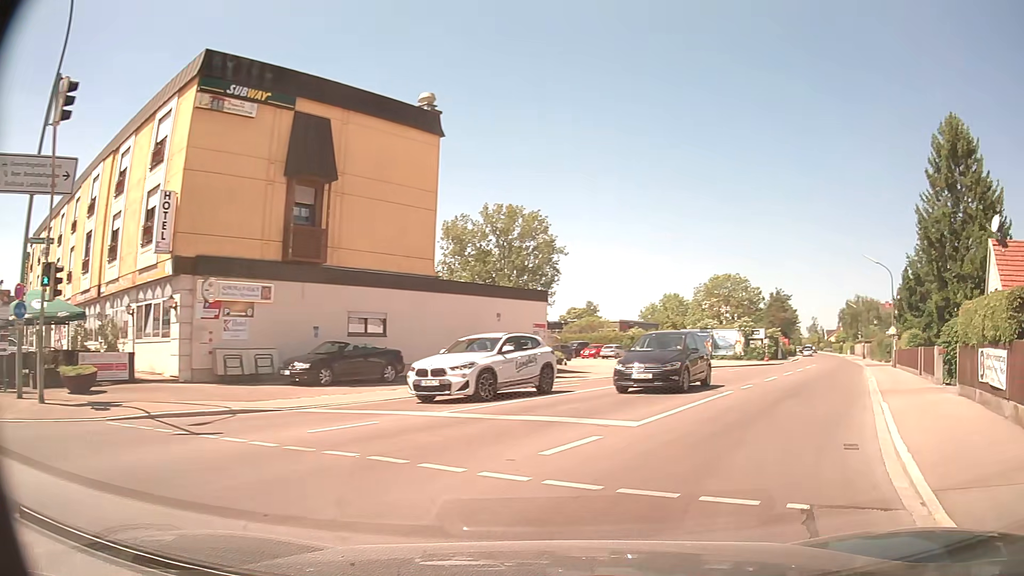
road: unclassified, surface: asphalt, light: Day
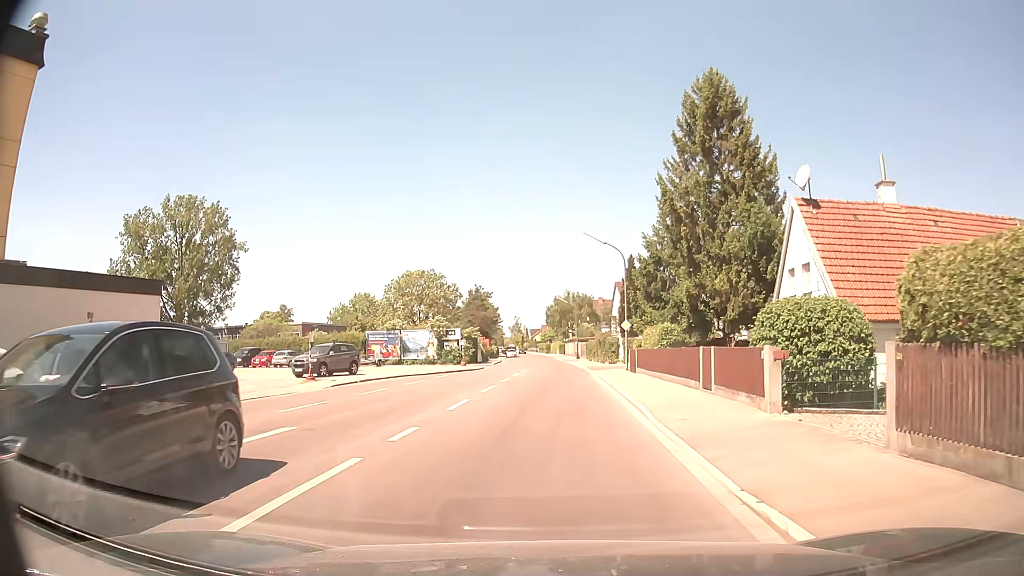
(+2.7, +9.4) m; +26°
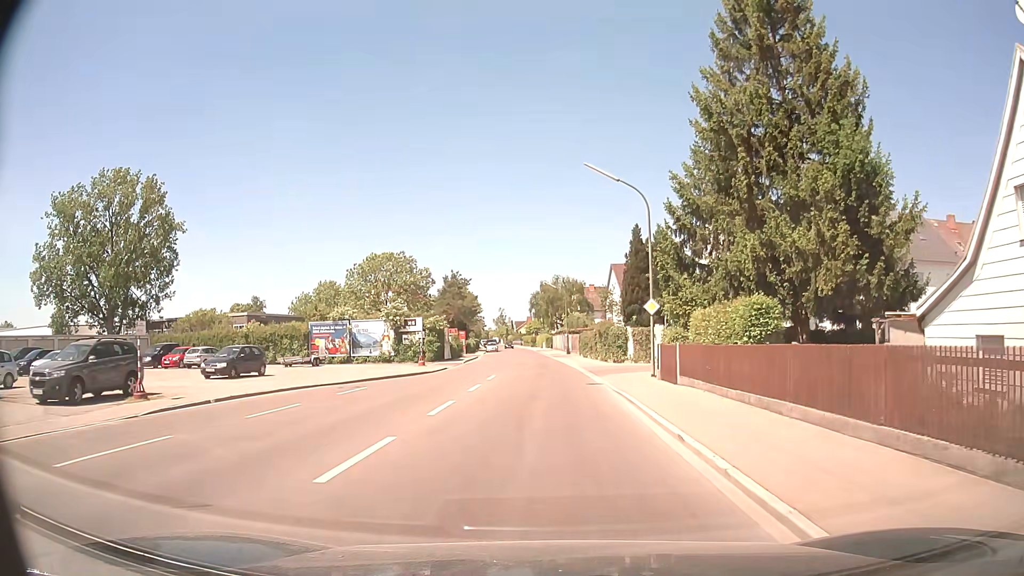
(+0.1, +13.8) m; +1°
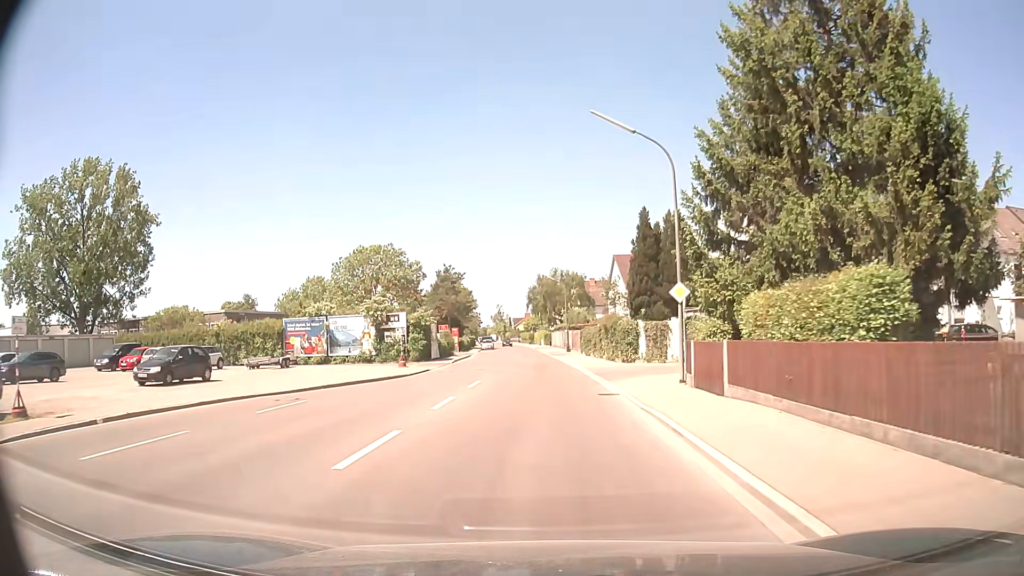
(0.0, +5.6) m; 0°
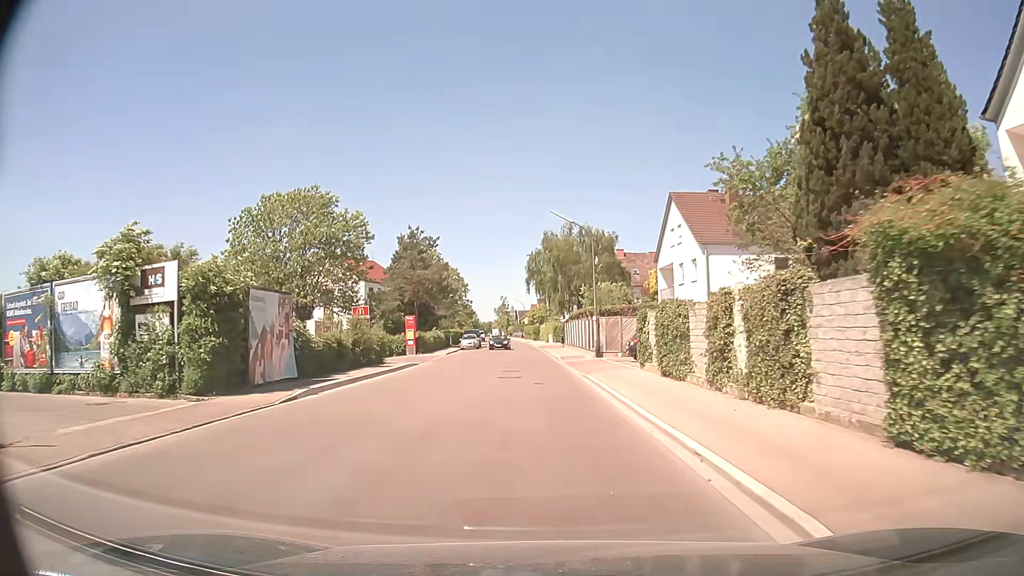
(-0.3, +31.6) m; -1°
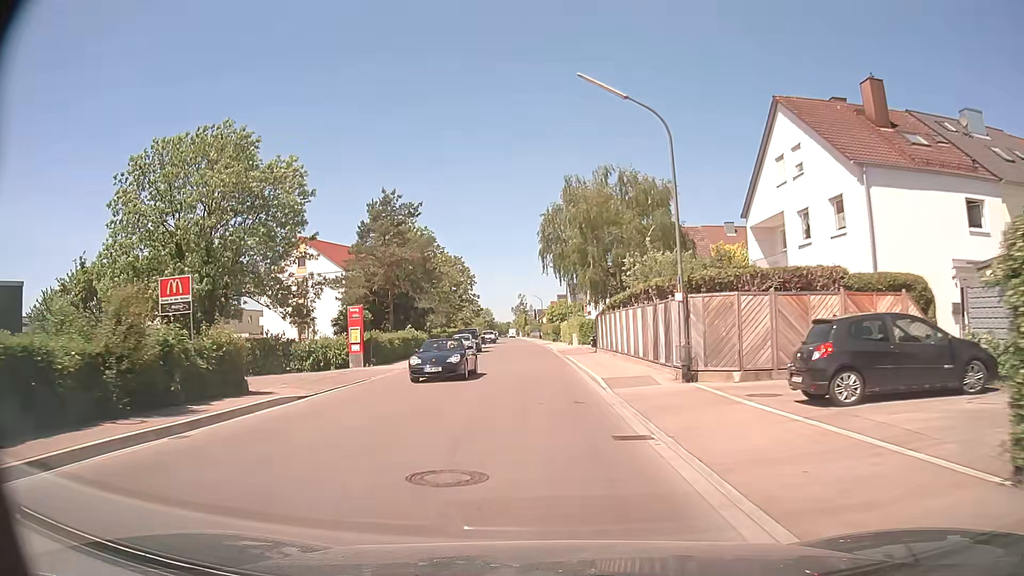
(-0.1, +19.3) m; -1°
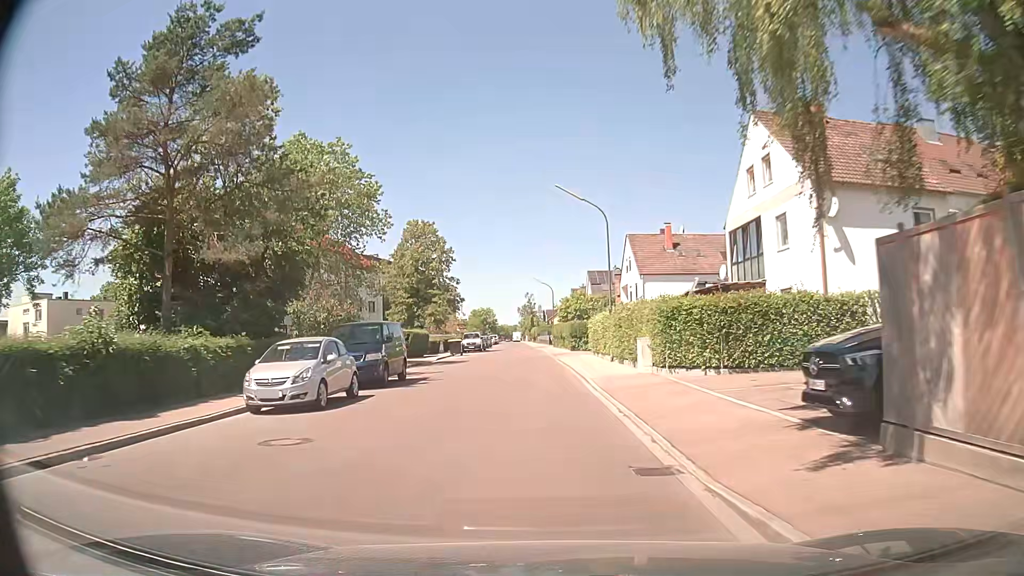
(-0.5, +33.5) m; -1°
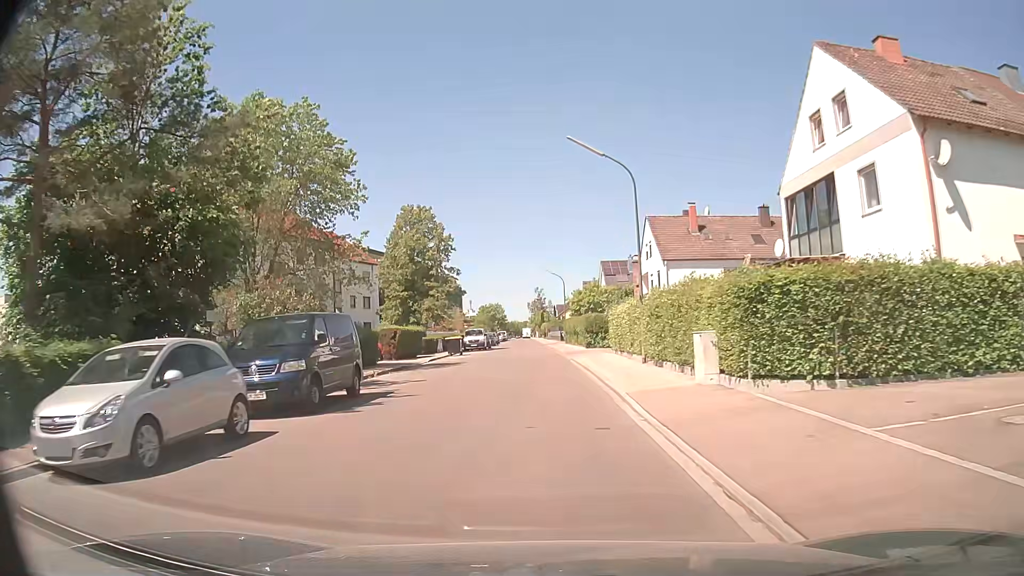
(0.0, +6.8) m; 0°
(0, +10) (0, +20) (0, +30) (-1, +40) (-1, +50) (-1, +60) (-2, +70) (-2, +80) (-2, +90) (-3, +100) m
